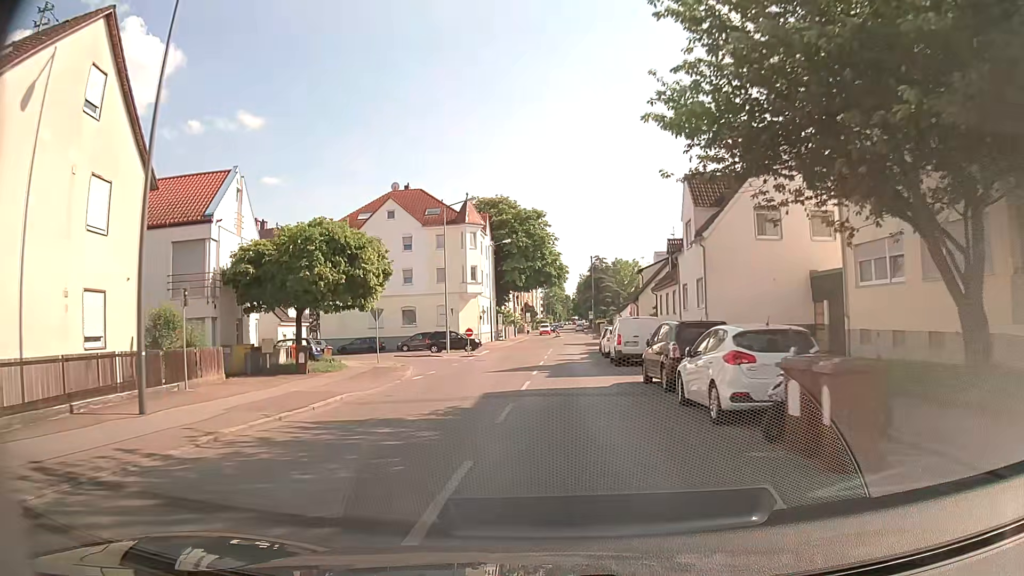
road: secondary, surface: asphalt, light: Day
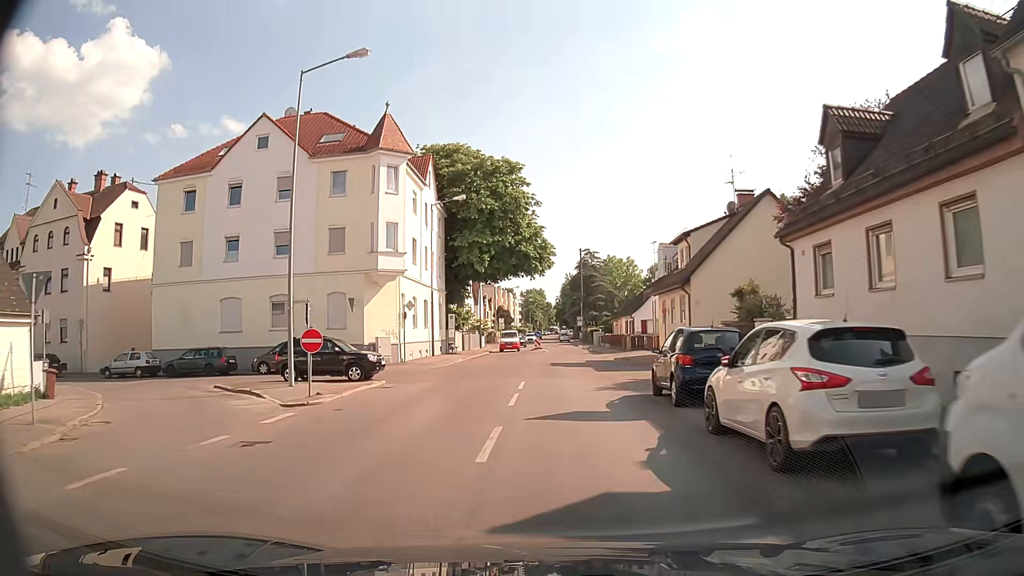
(+0.5, +27.0) m; +2°
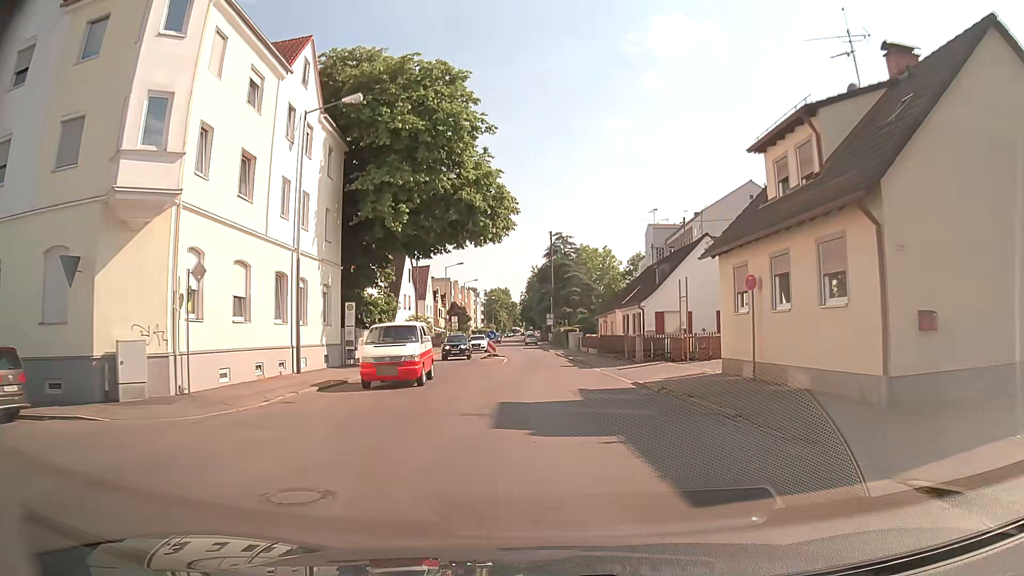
(+0.4, +20.4) m; +3°
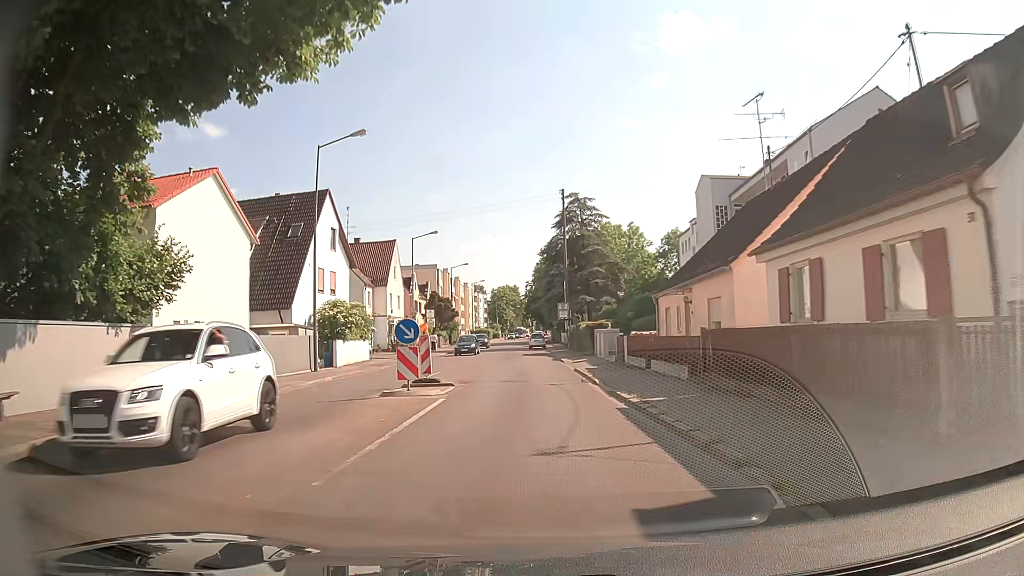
(-0.1, +27.1) m; -2°
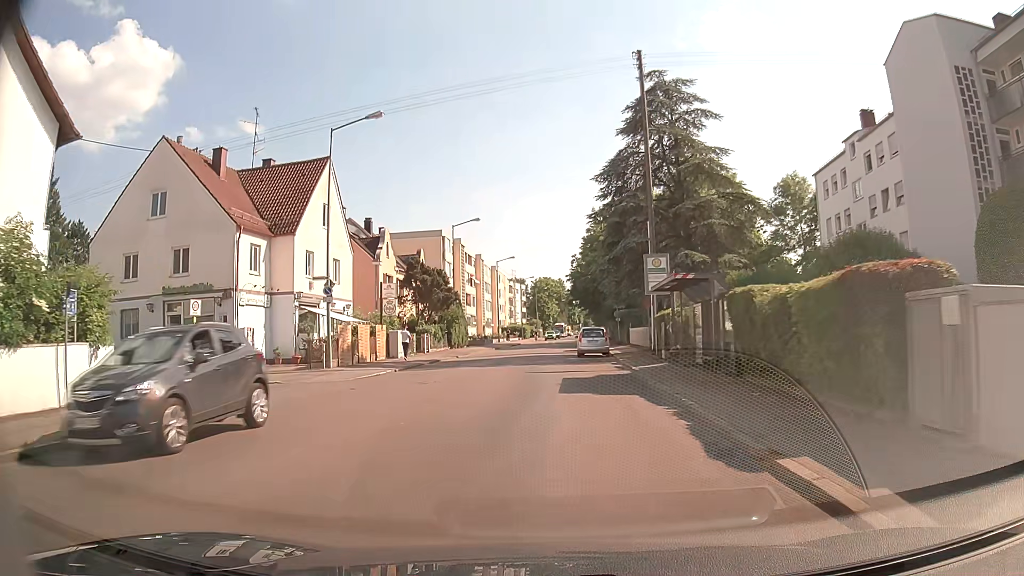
(-0.6, +33.2) m; -3°
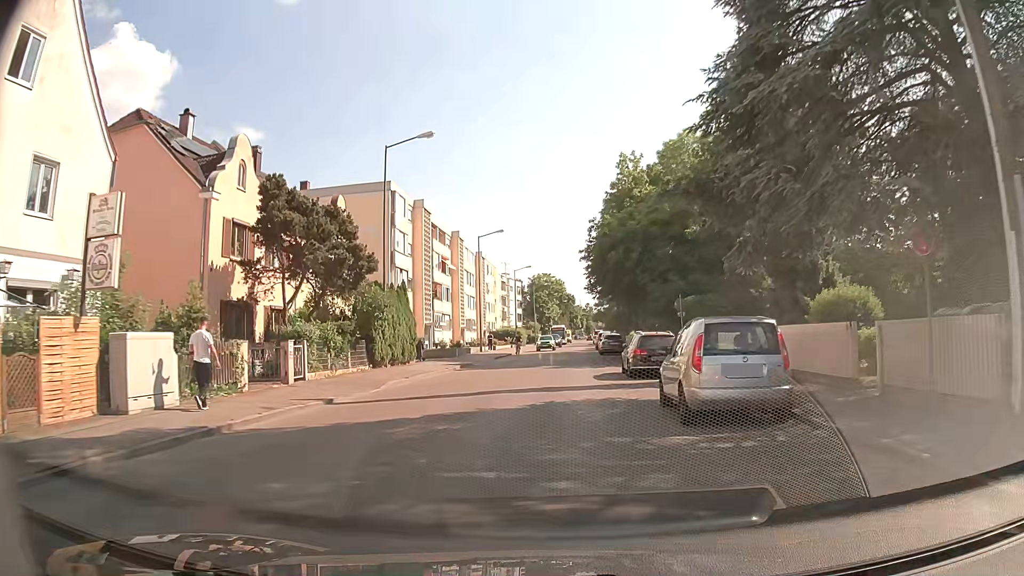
(-0.6, +25.7) m; 0°
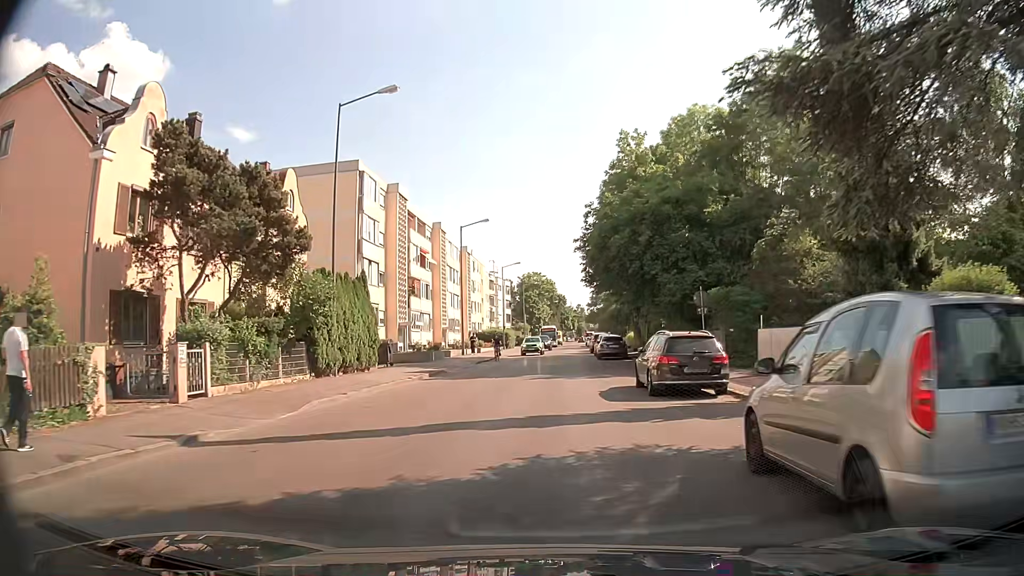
(0.0, +6.3) m; +1°
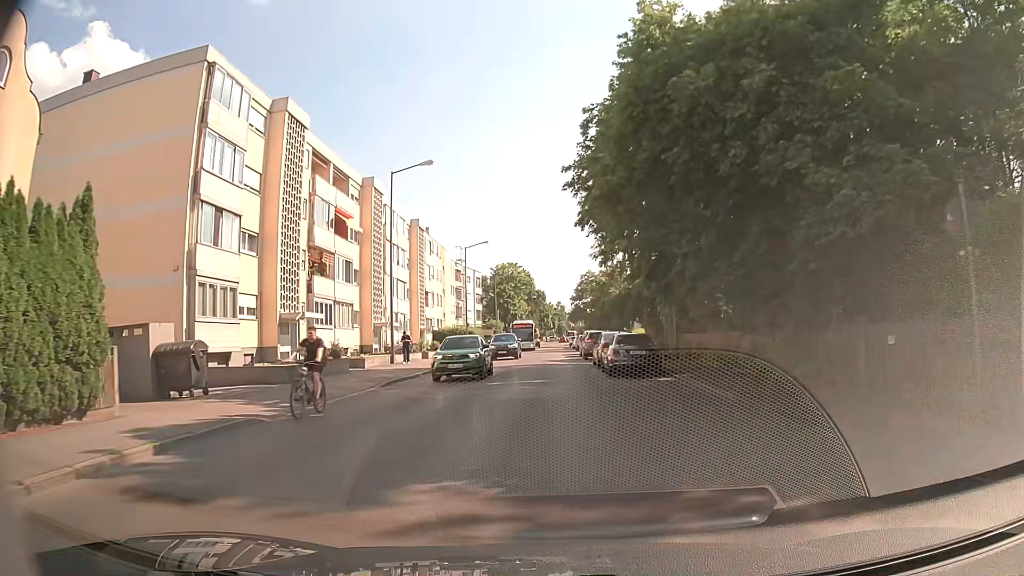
(+0.3, +18.4) m; +2°
(0, +10) (0, +20) (0, +30) (+1, +40) (+1, +50) (+1, +60) (+1, +70) (+1, +80) (+1, +90) (+1, +100) m
